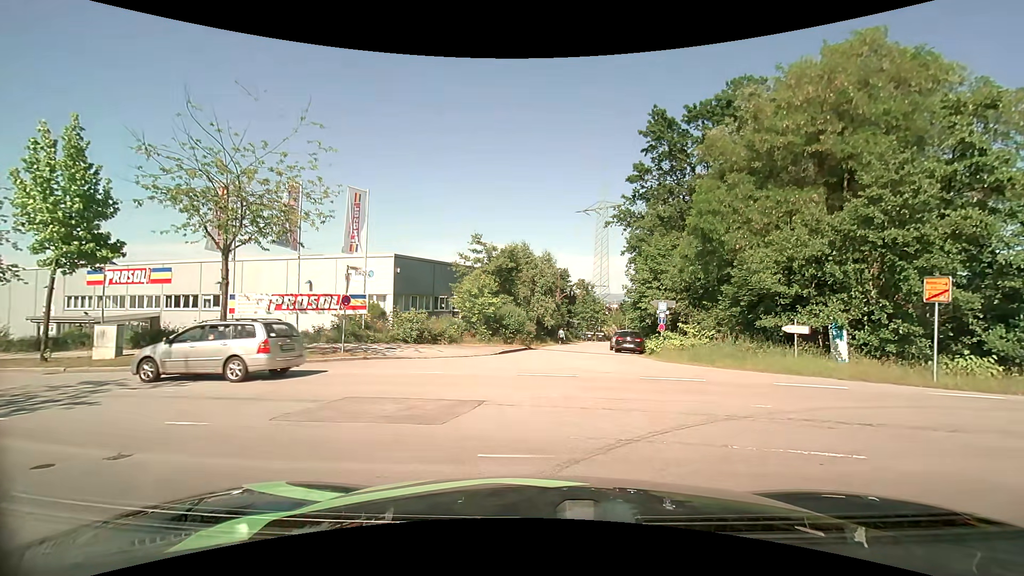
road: residential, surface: asphalt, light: Day
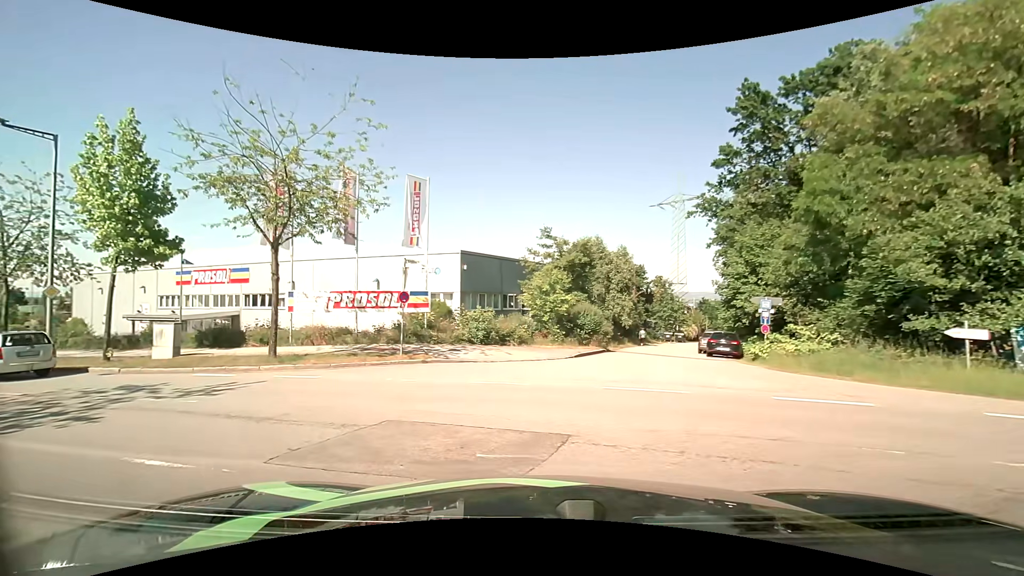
(-0.2, +2.7) m; -9°
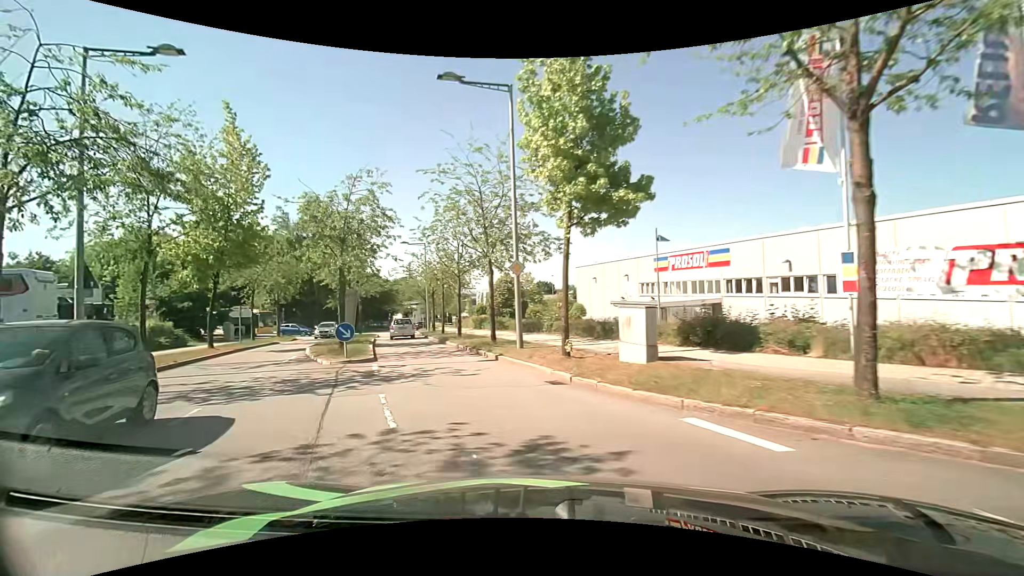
(-4.8, +9.3) m; -52°
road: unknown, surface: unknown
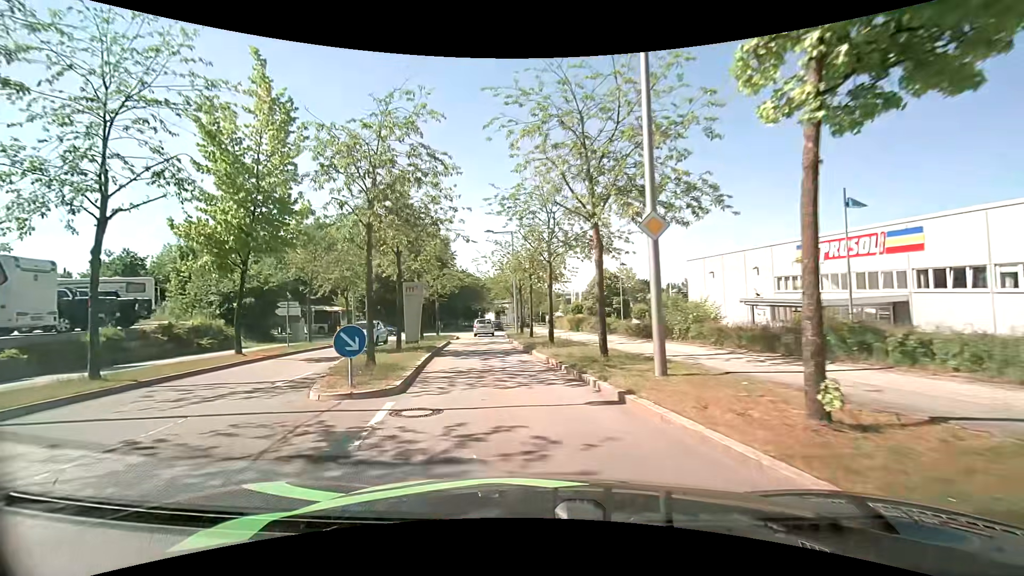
(-0.6, +7.5) m; -9°
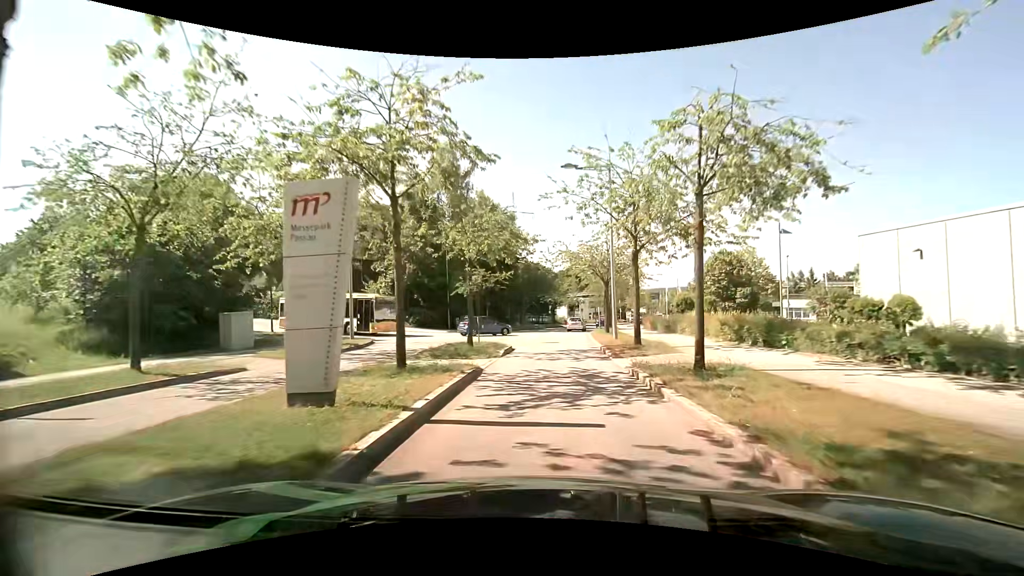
(-2.1, +18.2) m; -8°
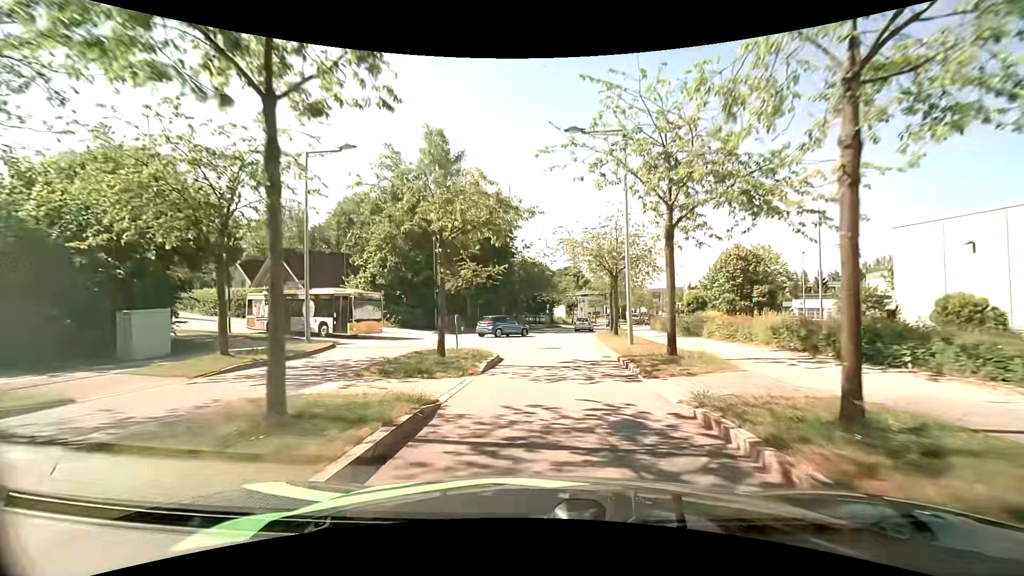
(0.0, +5.1) m; +1°
(0, +10) (0, +20) (+1, +30) (+2, +40) (+3, +50) (+5, +60) (+8, +69) (+11, +79) (+14, +88) (+17, +98) m
